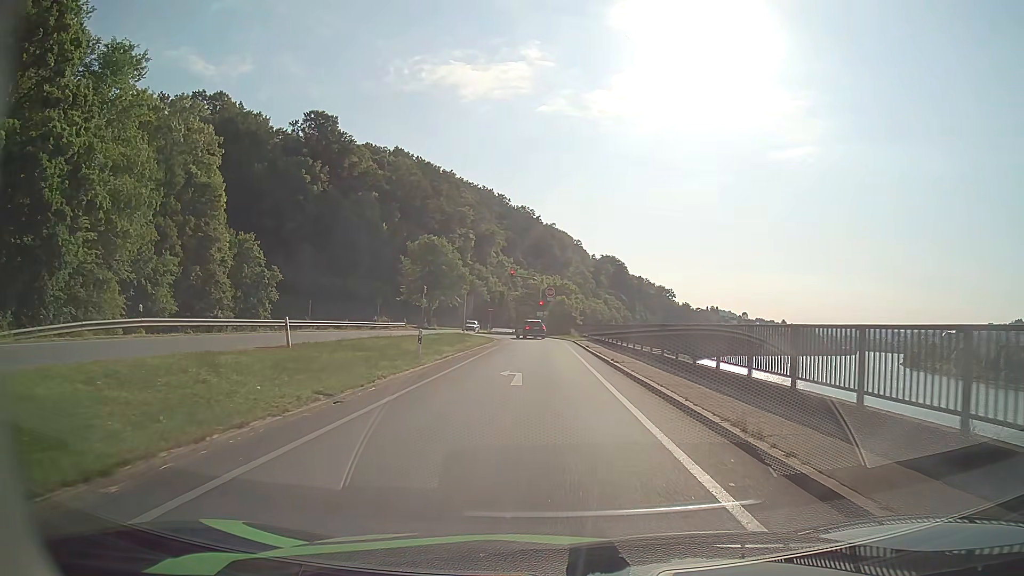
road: primary_link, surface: asphalt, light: Day
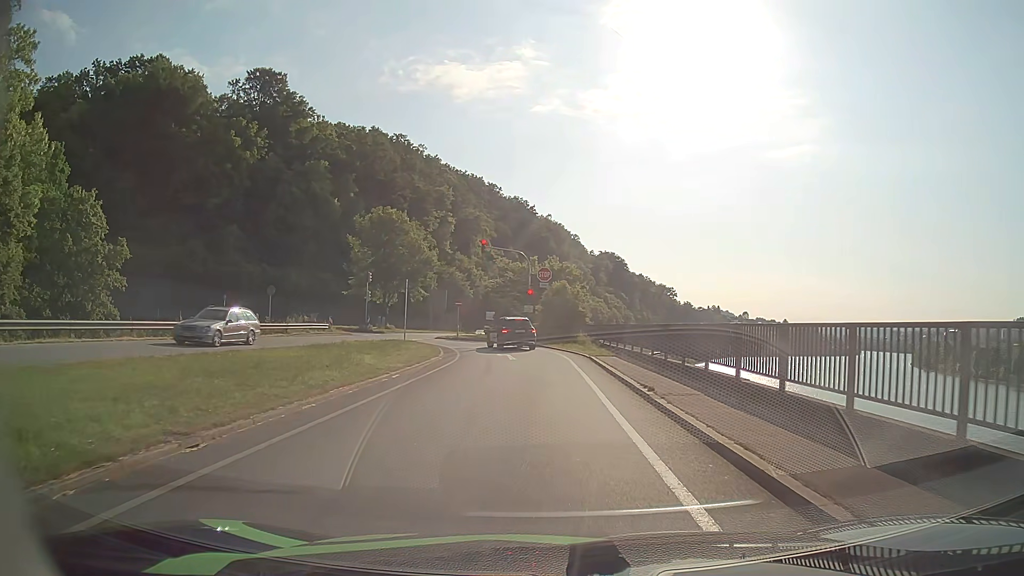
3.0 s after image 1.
(+0.1, +24.1) m; 0°
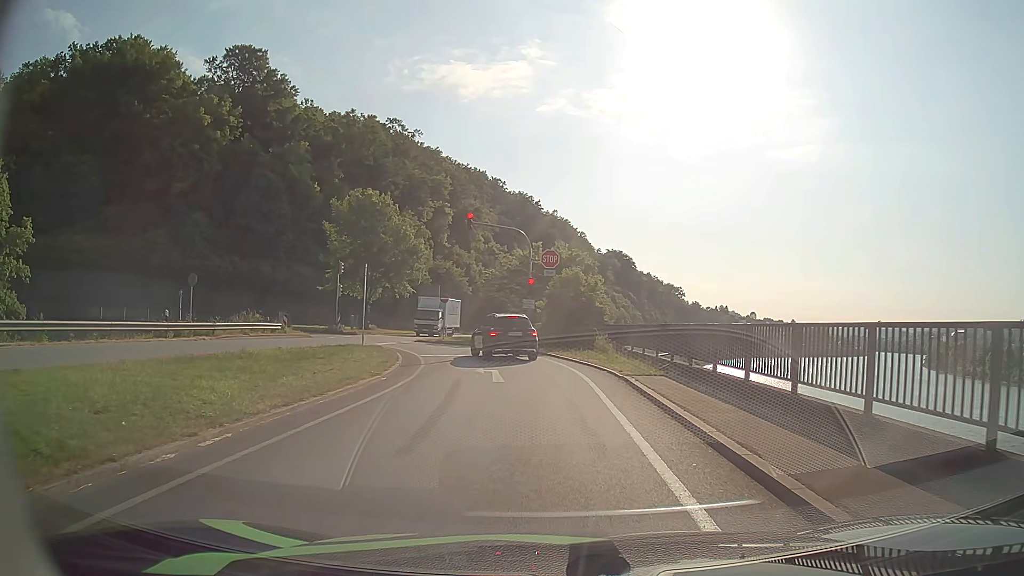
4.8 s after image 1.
(-0.1, +9.9) m; 0°
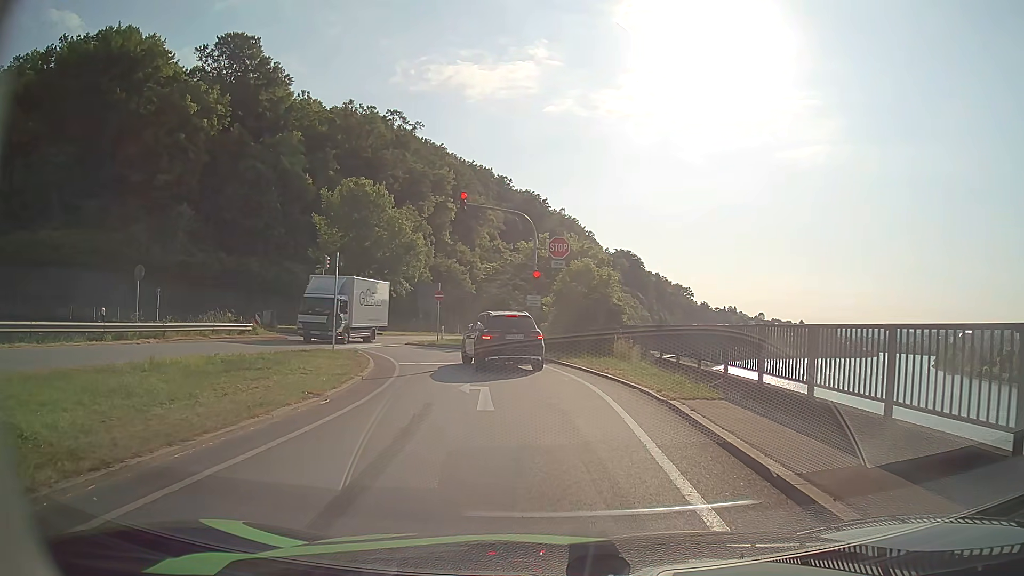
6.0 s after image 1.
(-0.1, +5.0) m; -1°
(0, +10) (-1, +20) (-4, +29) (-10, +37) (-19, +43) (-28, +45) (-38, +43) (-48, +40) (-56, +35) (-65, +31) m
